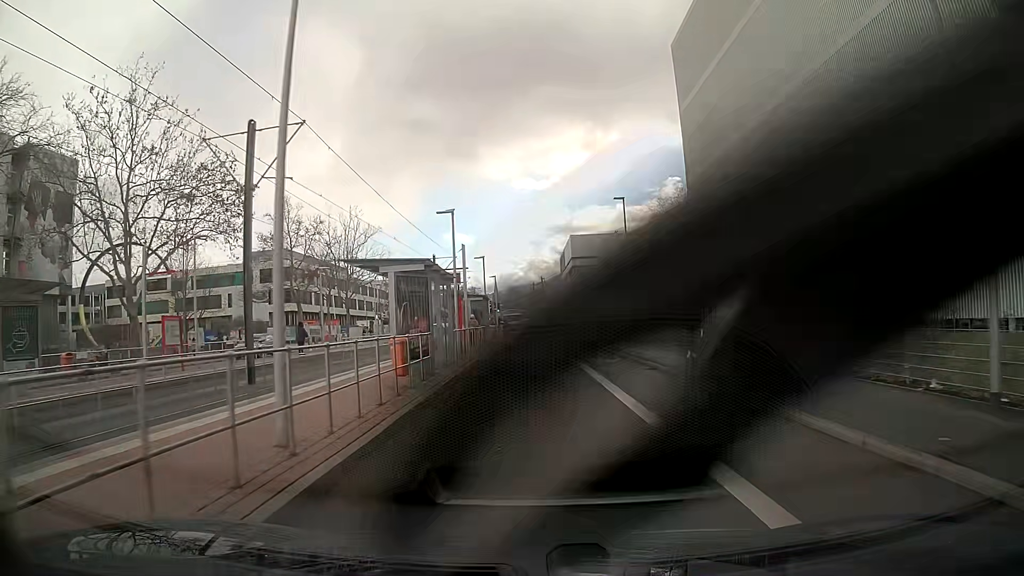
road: secondary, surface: asphalt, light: Day
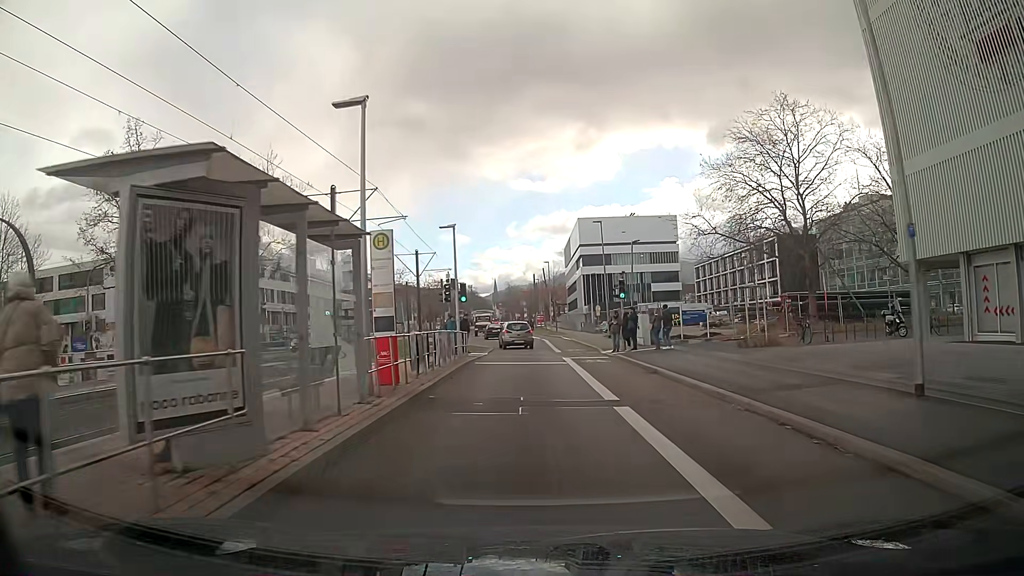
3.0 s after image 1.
(+0.1, +29.5) m; 0°
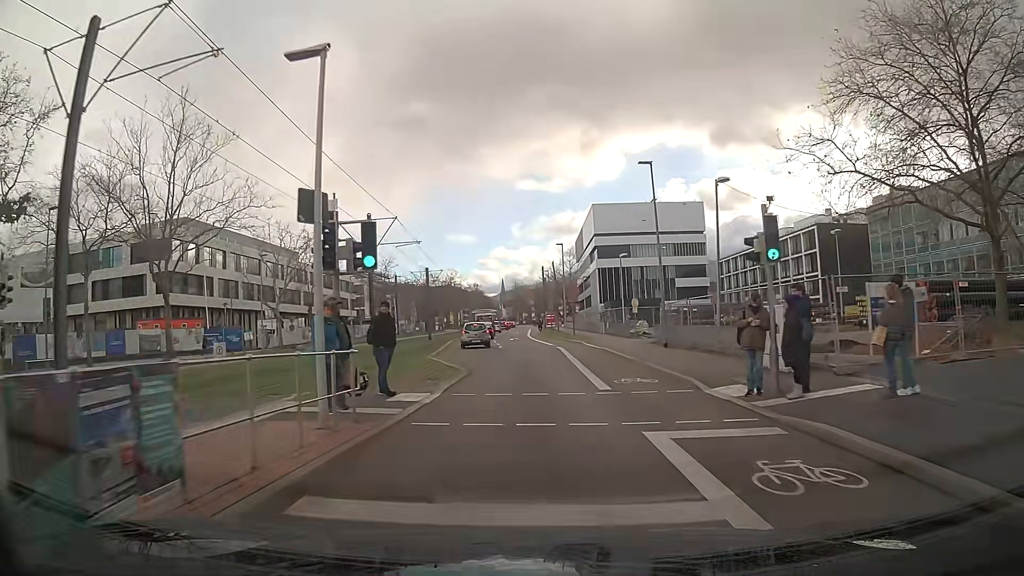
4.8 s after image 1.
(-0.1, +17.9) m; -1°
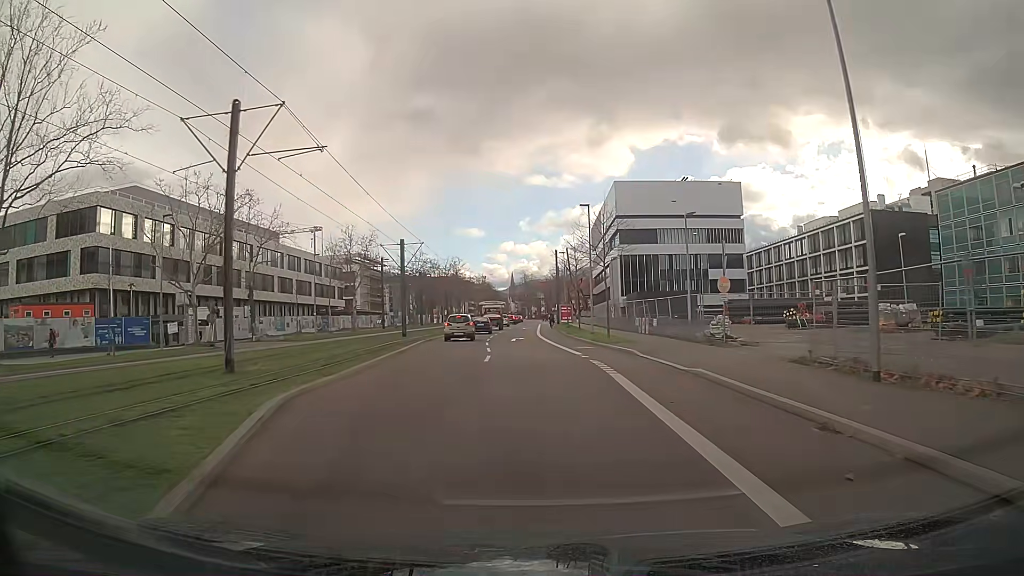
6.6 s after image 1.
(-0.1, +18.3) m; -1°
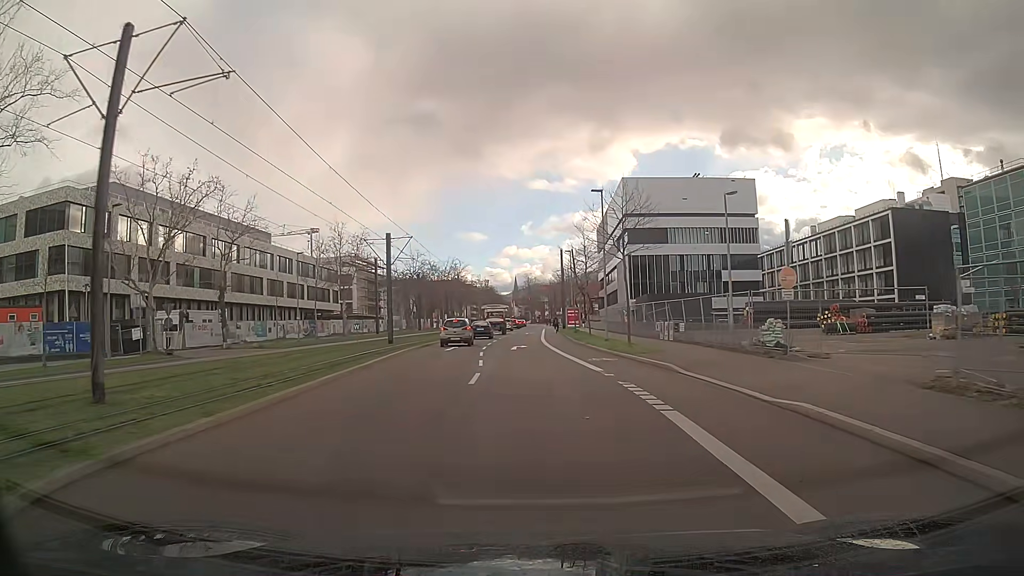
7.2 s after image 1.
(0.0, +6.2) m; -1°
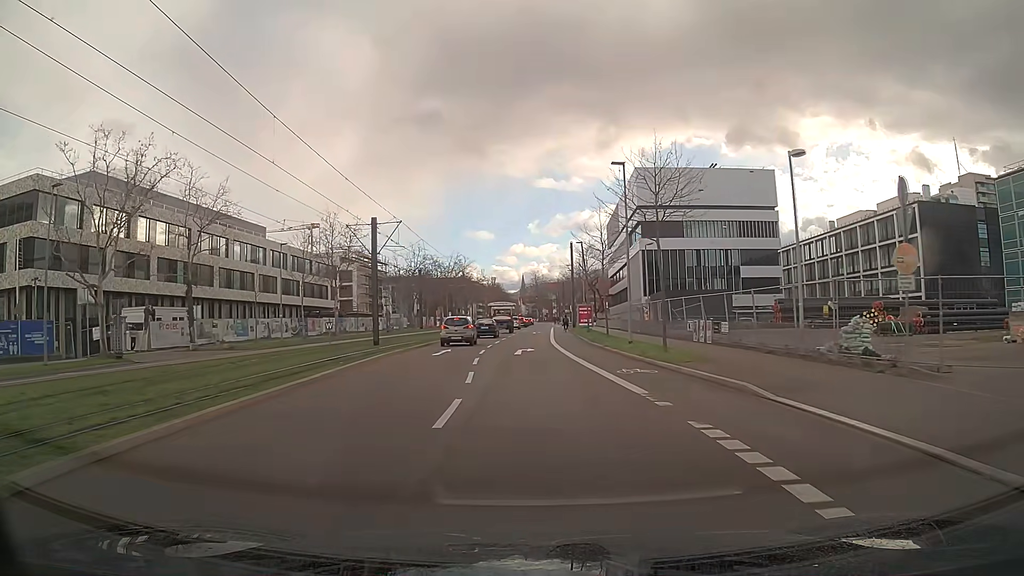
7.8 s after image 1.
(0.0, +6.2) m; -1°
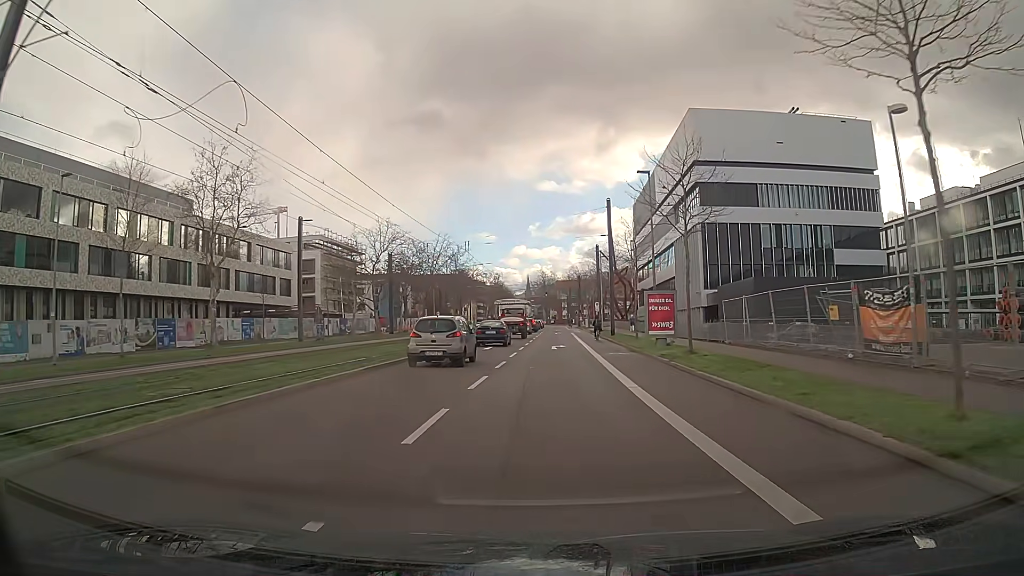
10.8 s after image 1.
(-0.4, +31.1) m; 0°
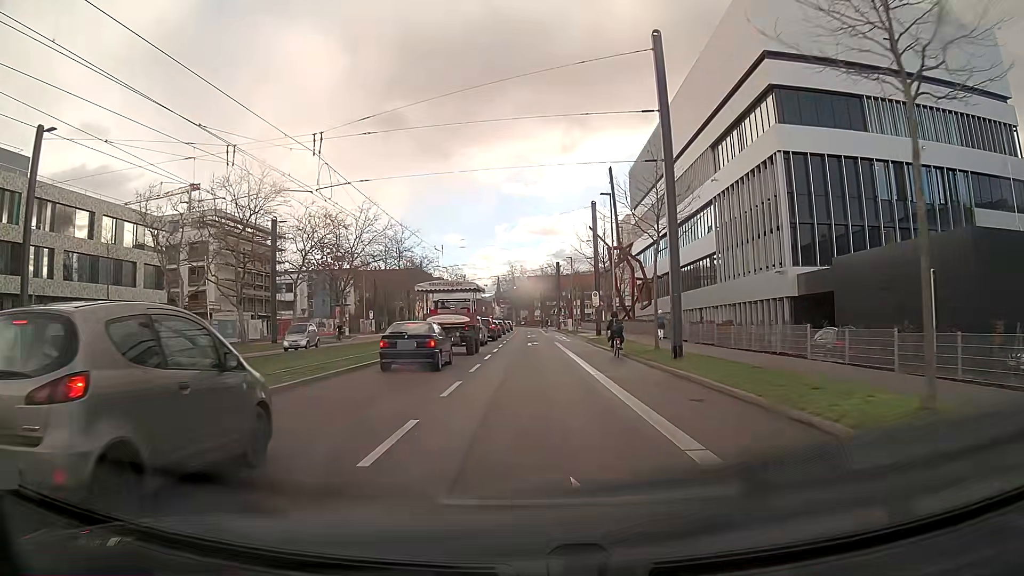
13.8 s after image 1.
(+0.8, +31.3) m; +2°
